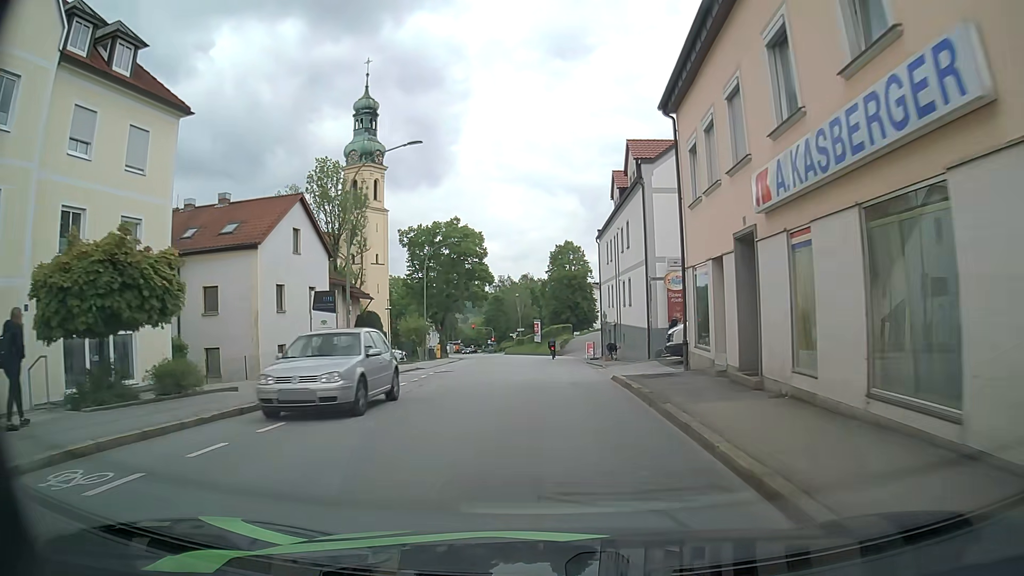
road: tertiary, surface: asphalt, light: Day
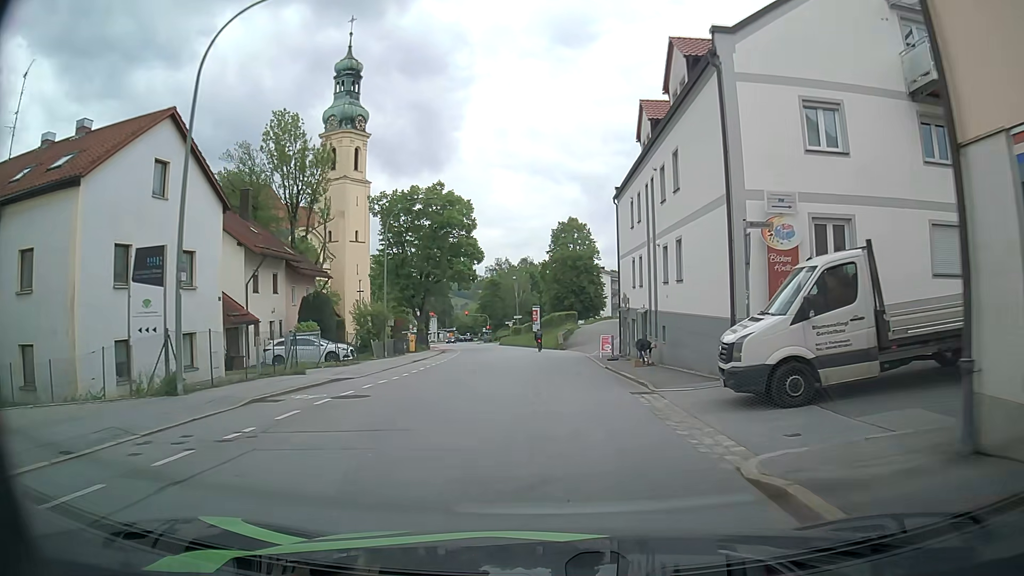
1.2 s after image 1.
(0.0, +12.6) m; -1°
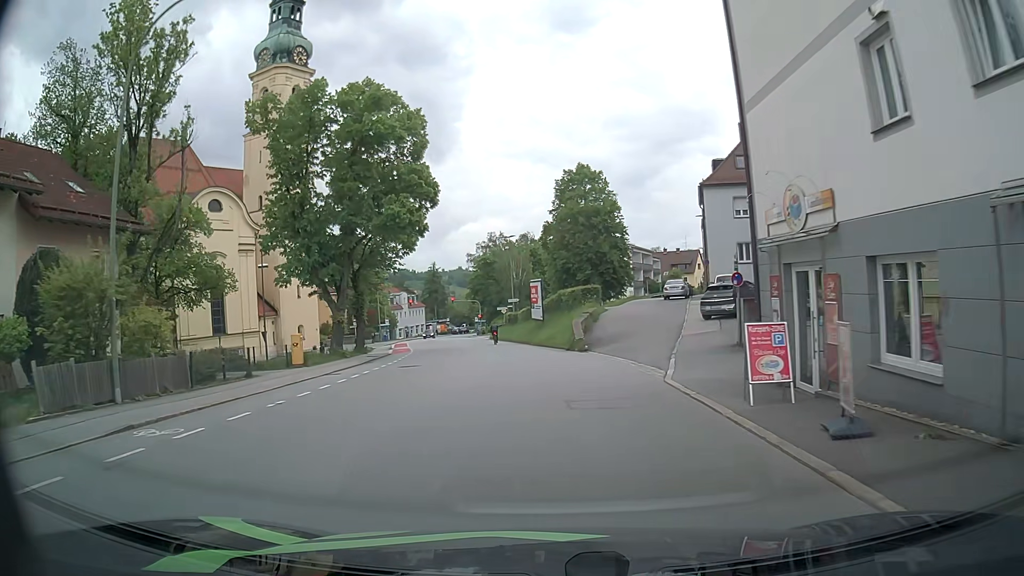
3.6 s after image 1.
(+0.2, +25.6) m; 0°
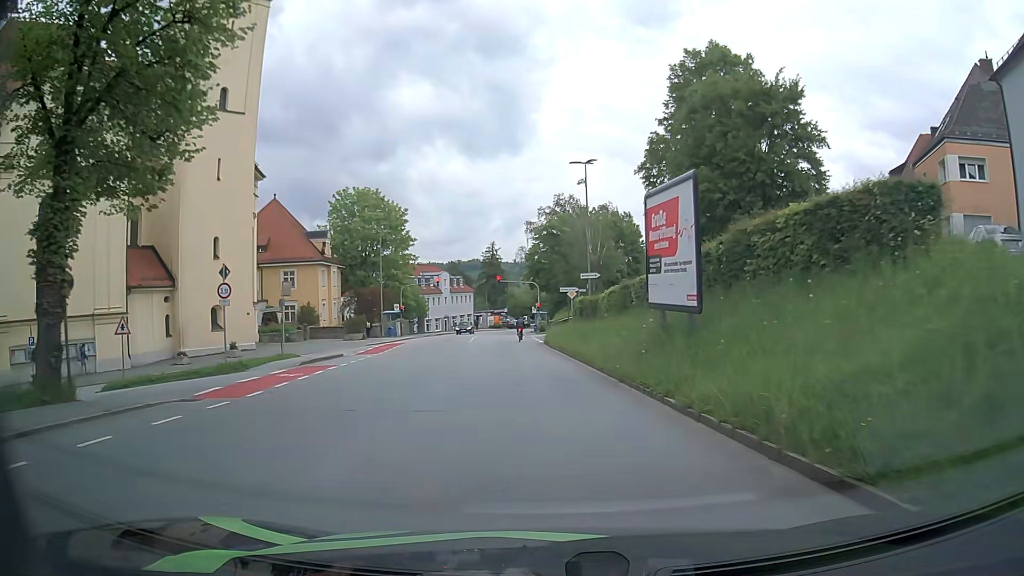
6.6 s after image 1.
(-1.6, +32.4) m; -6°
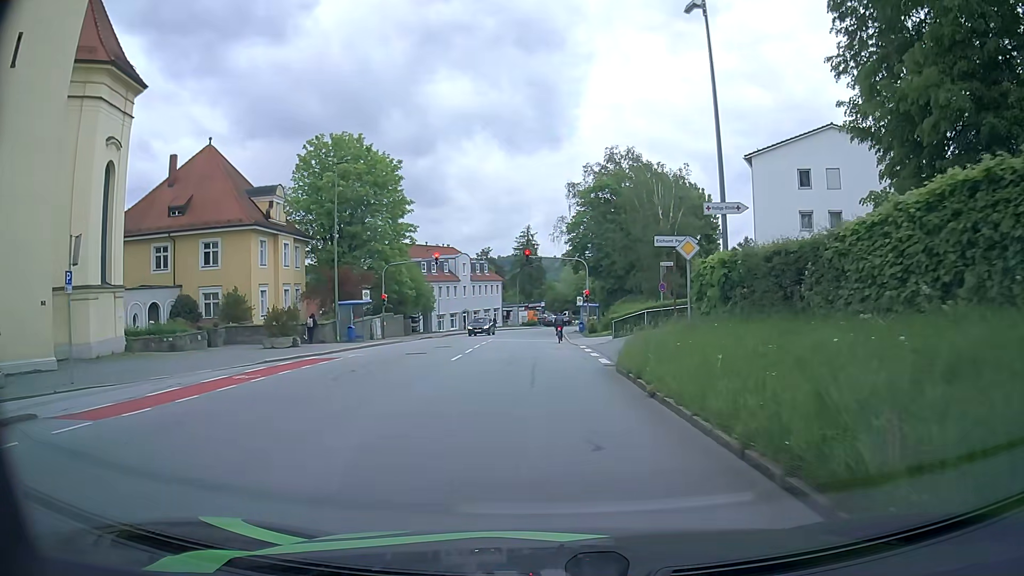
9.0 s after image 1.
(-0.9, +23.3) m; -3°
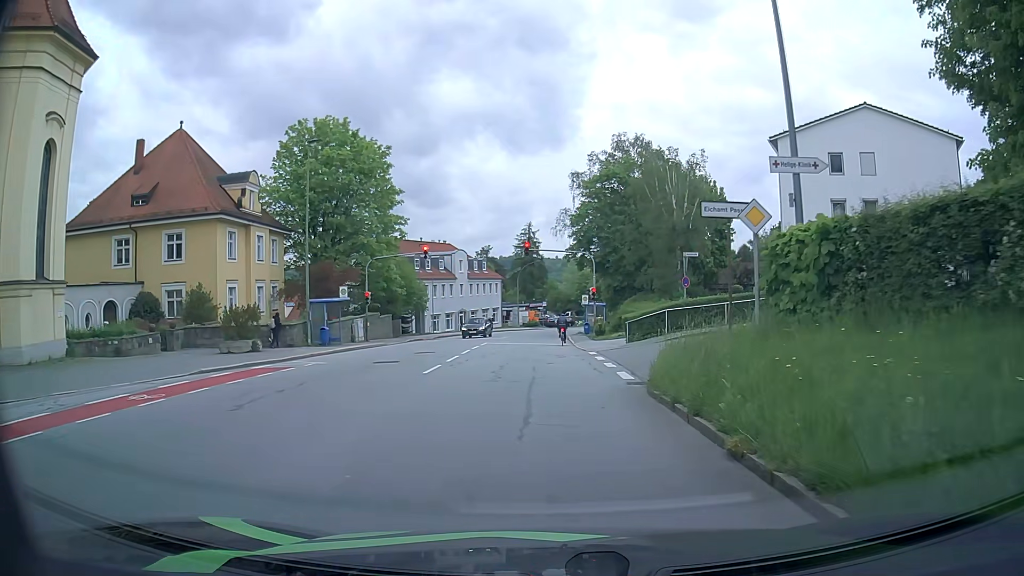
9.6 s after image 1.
(0.0, +5.0) m; 0°
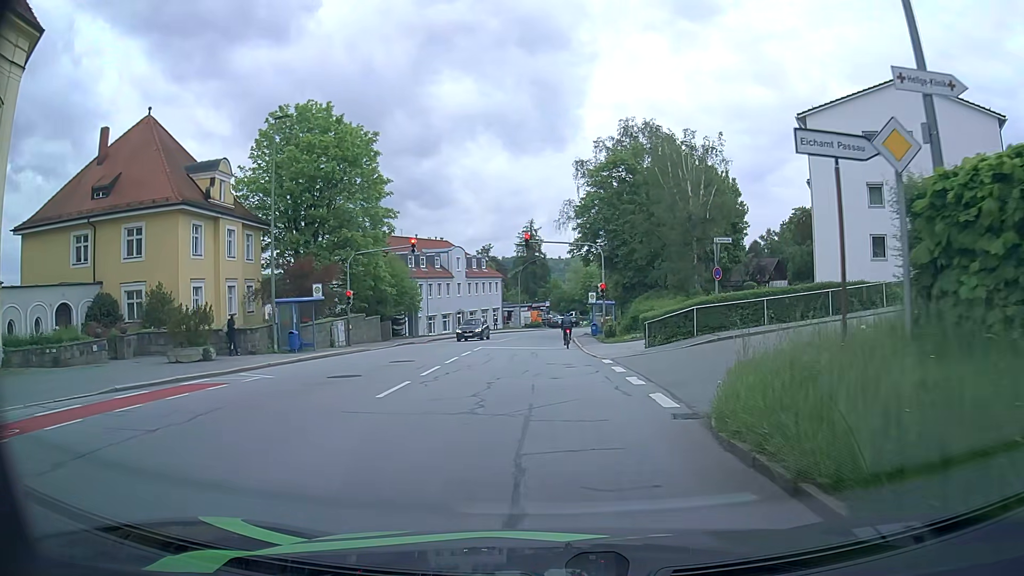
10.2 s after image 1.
(0.0, +4.6) m; -1°
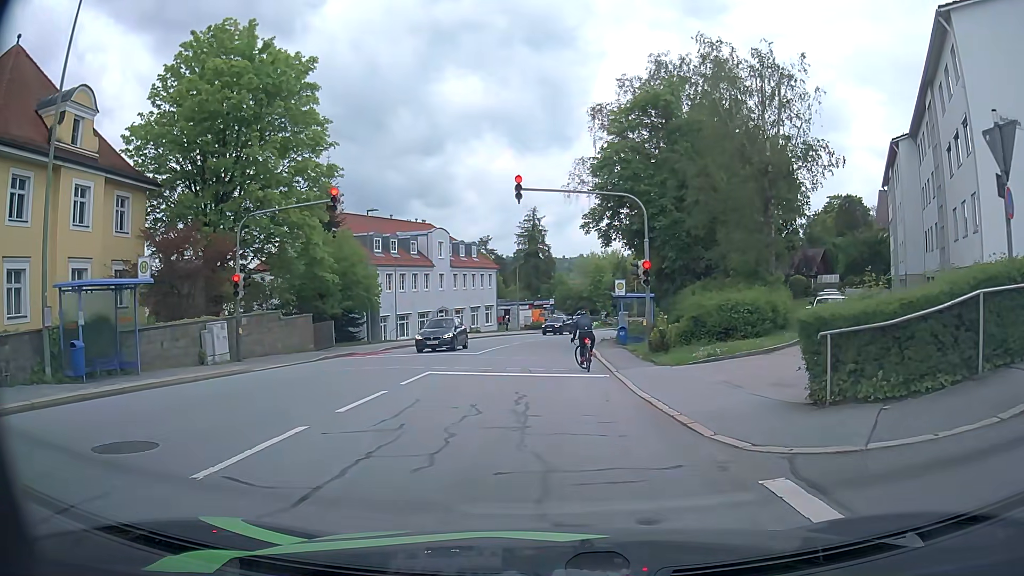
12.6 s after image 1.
(-0.1, +14.9) m; -1°
(0, +10) (0, +20) (0, +30) (+1, +40) (+2, +50) (+4, +60) (+8, +69) (+12, +78) (+17, +87) (+23, +95) m
